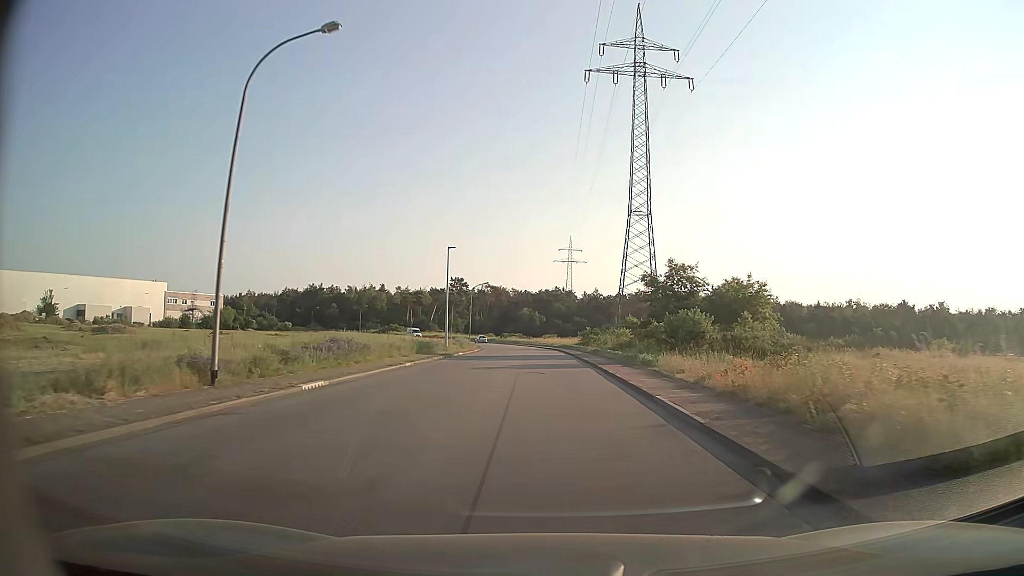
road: unclassified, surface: asphalt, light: Day
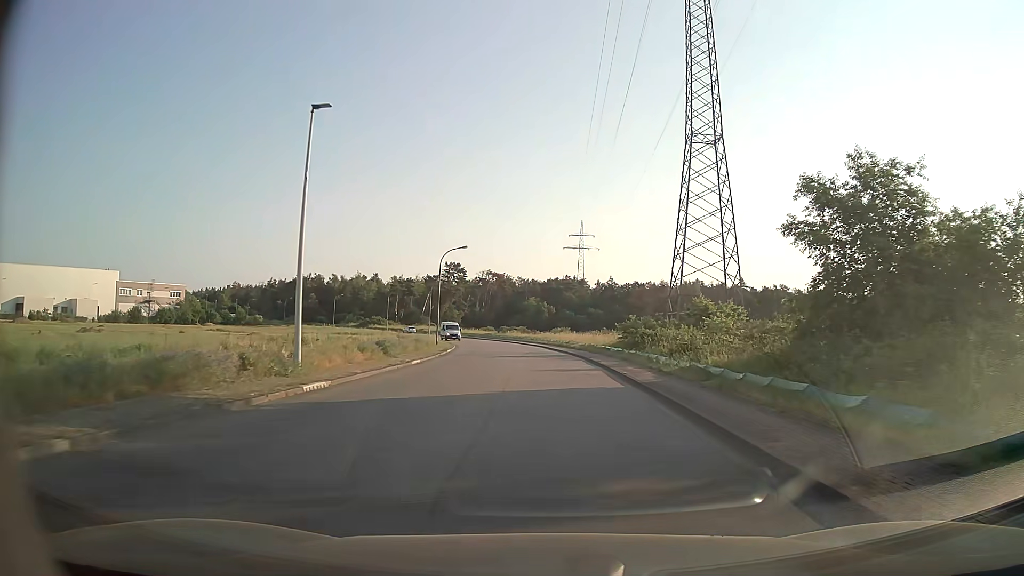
(-0.2, +31.0) m; -1°
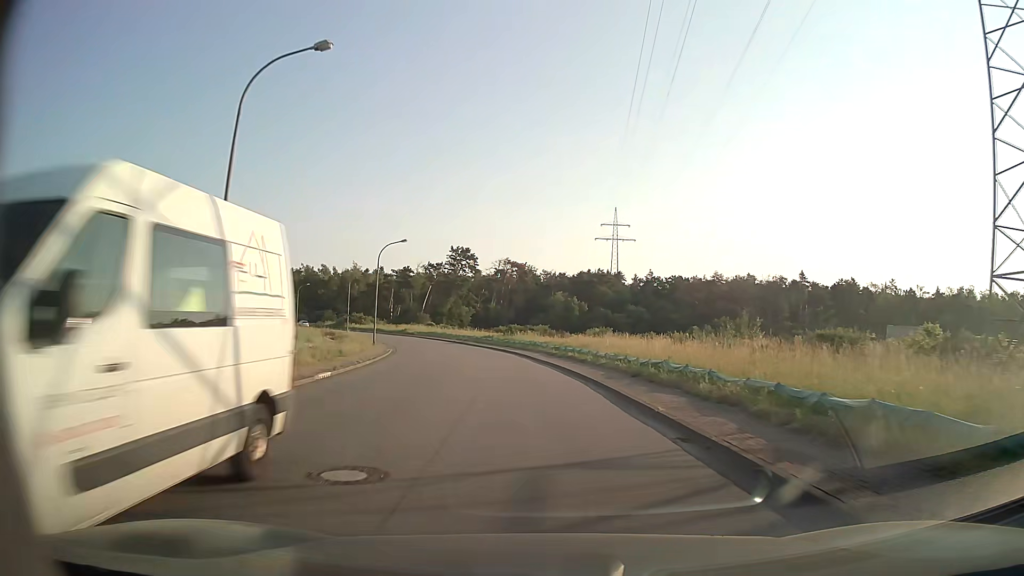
(-0.5, +39.1) m; -2°
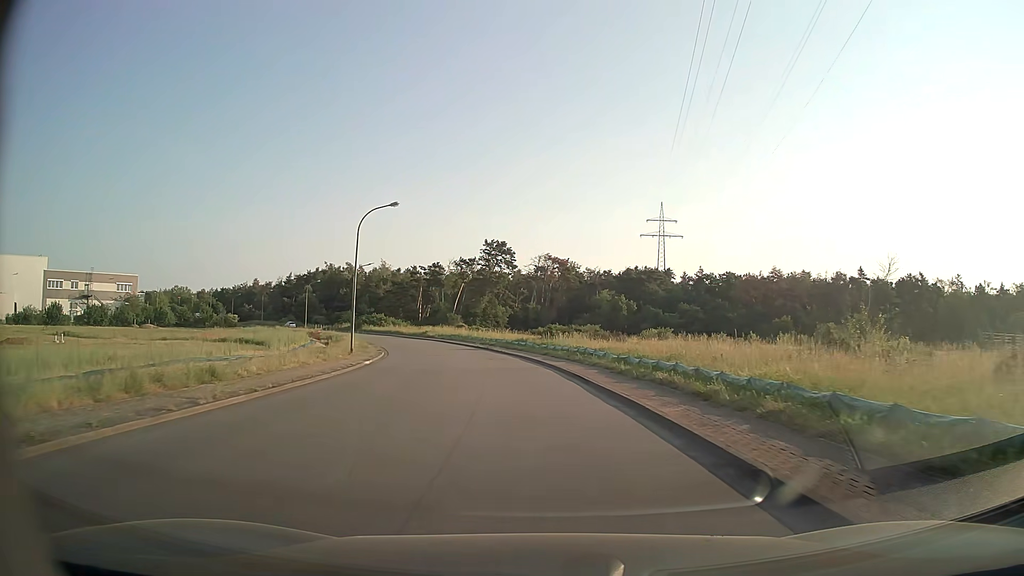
(-0.5, +15.6) m; -4°
